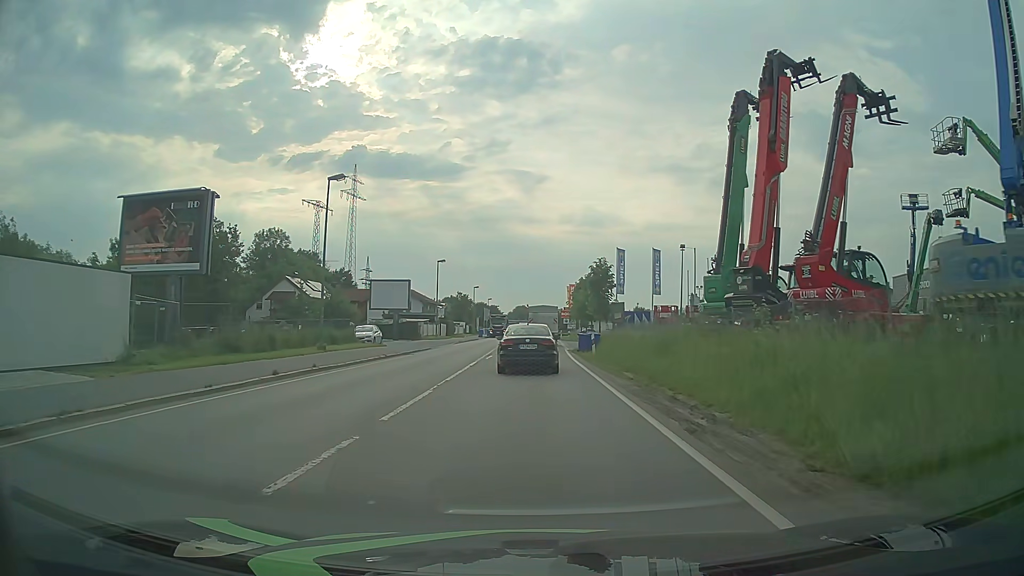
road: primary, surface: asphalt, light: Day
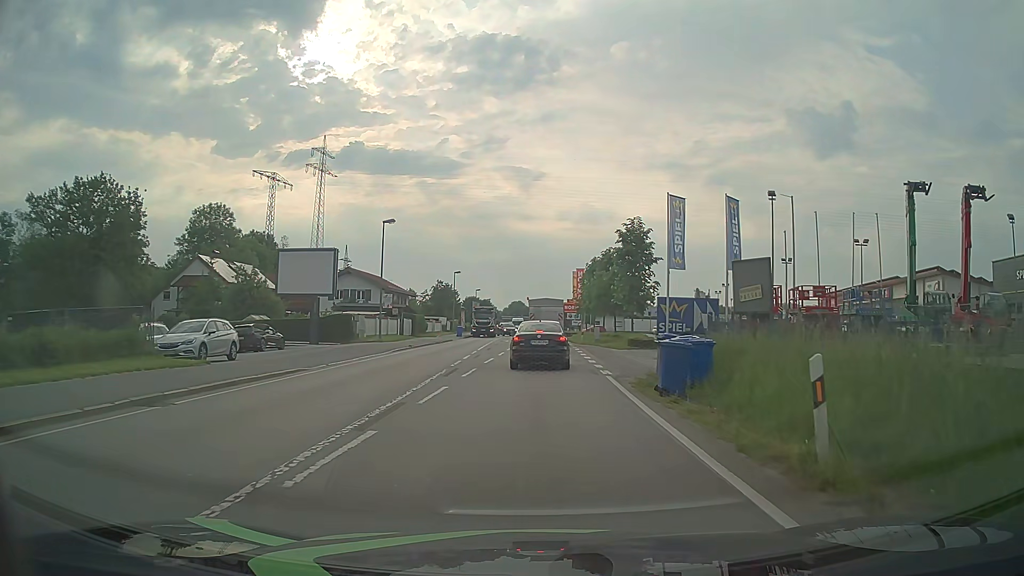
(-0.1, +24.0) m; 0°
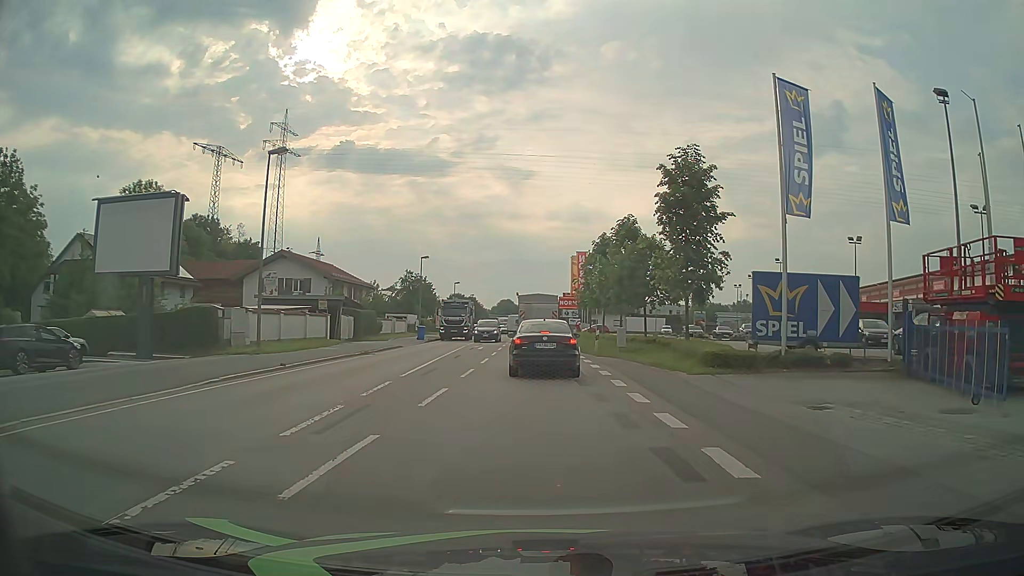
(0.0, +18.0) m; +1°
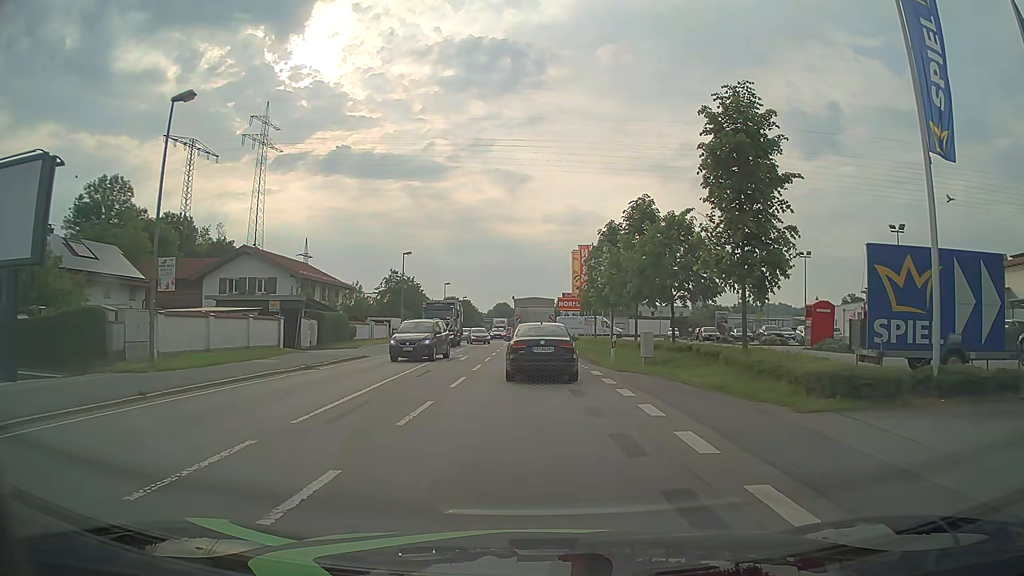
(0.0, +7.6) m; 0°
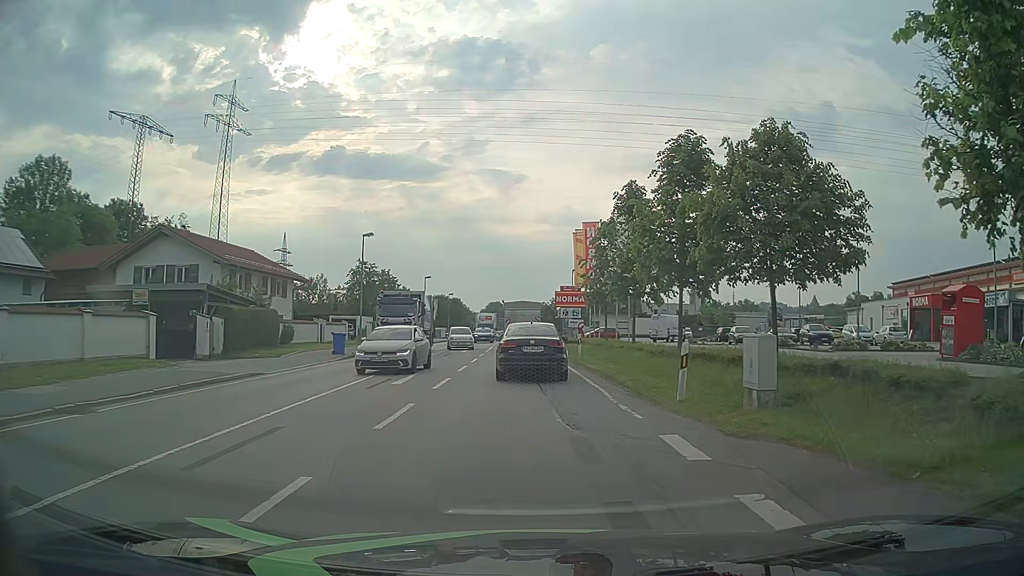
(+0.2, +12.4) m; +1°
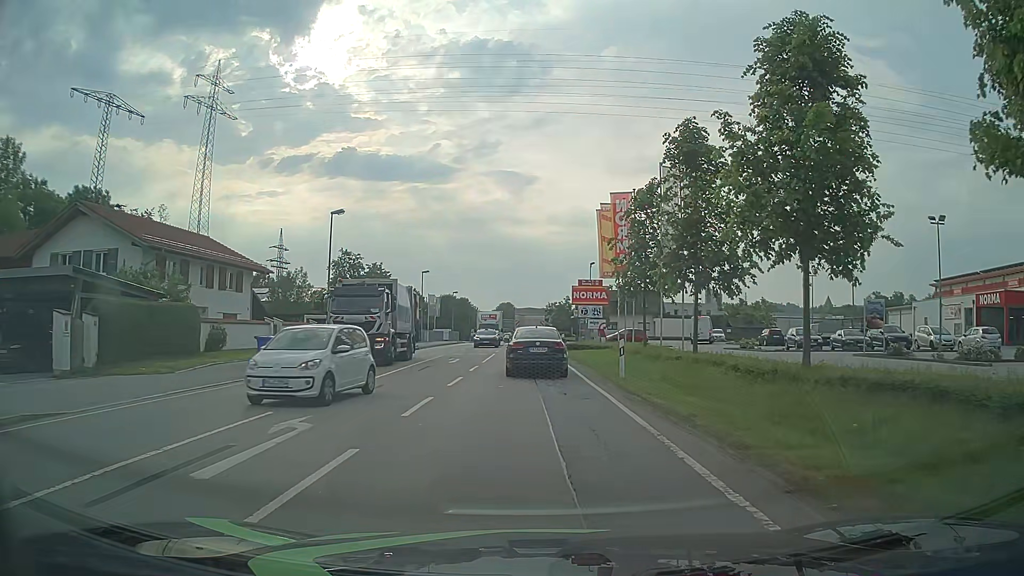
(-0.2, +10.4) m; -1°
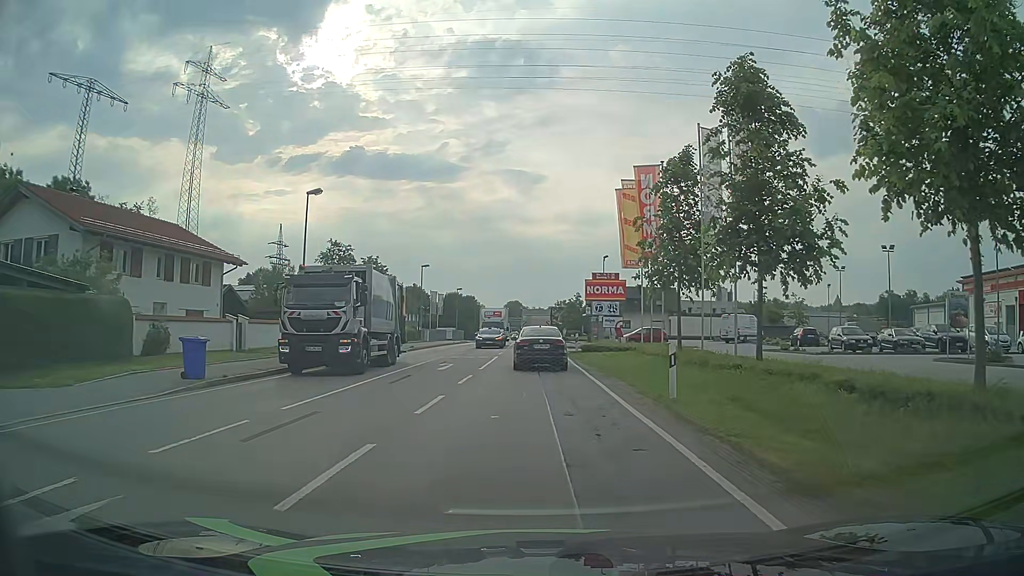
(-0.1, +5.7) m; -2°
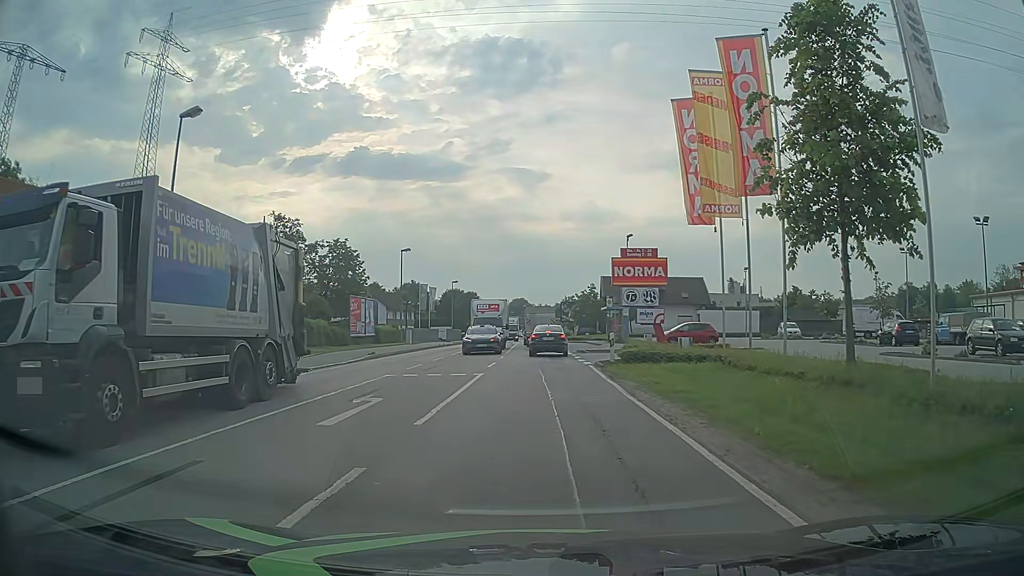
(0.0, +13.4) m; -1°
(0, +10) (0, +20) (0, +30) (0, +40) (0, +50) (0, +60) (0, +70) (0, +80) (+1, +90) (+1, +100) m
